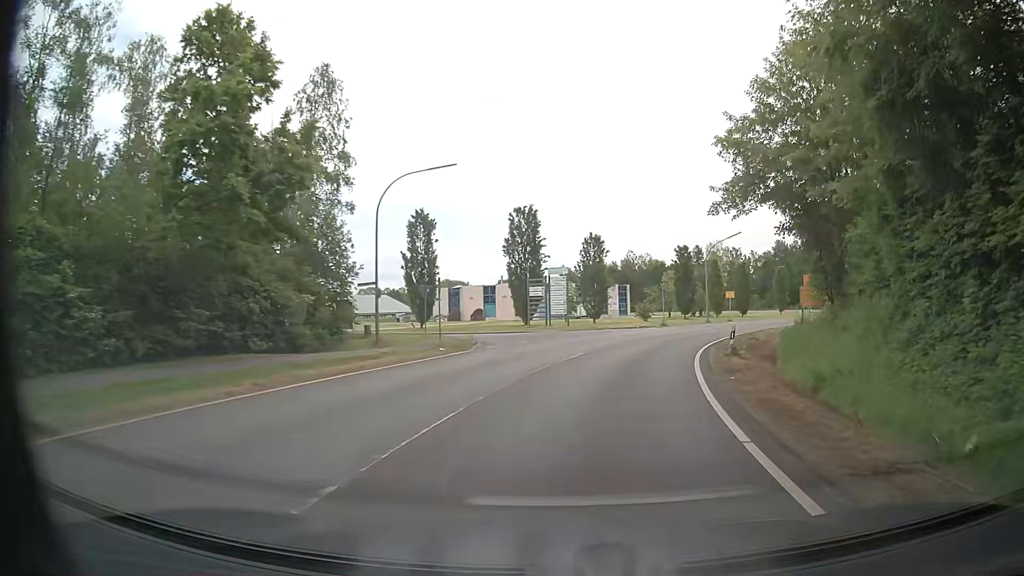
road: unclassified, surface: asphalt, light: Day
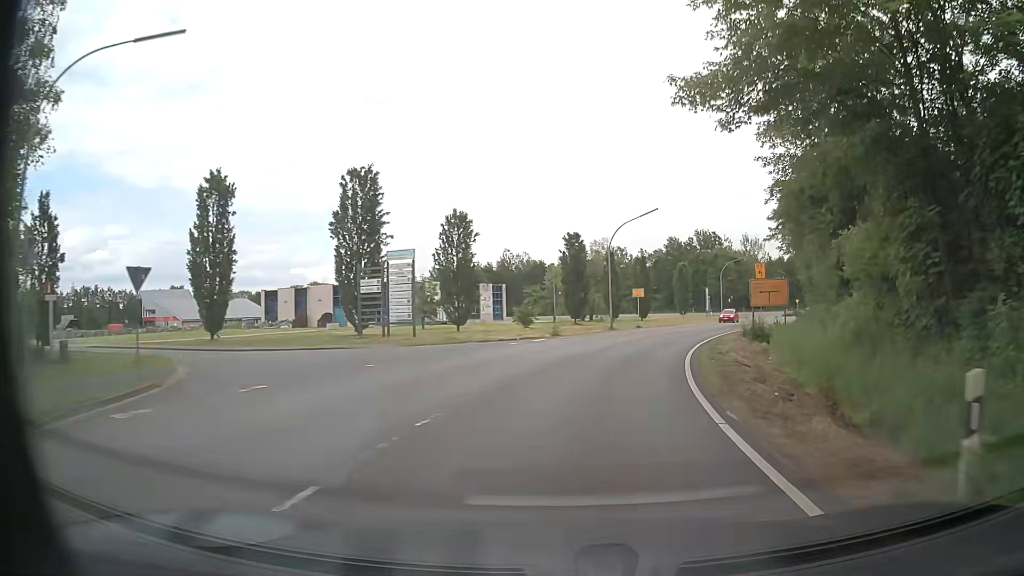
(+1.6, +16.4) m; +11°
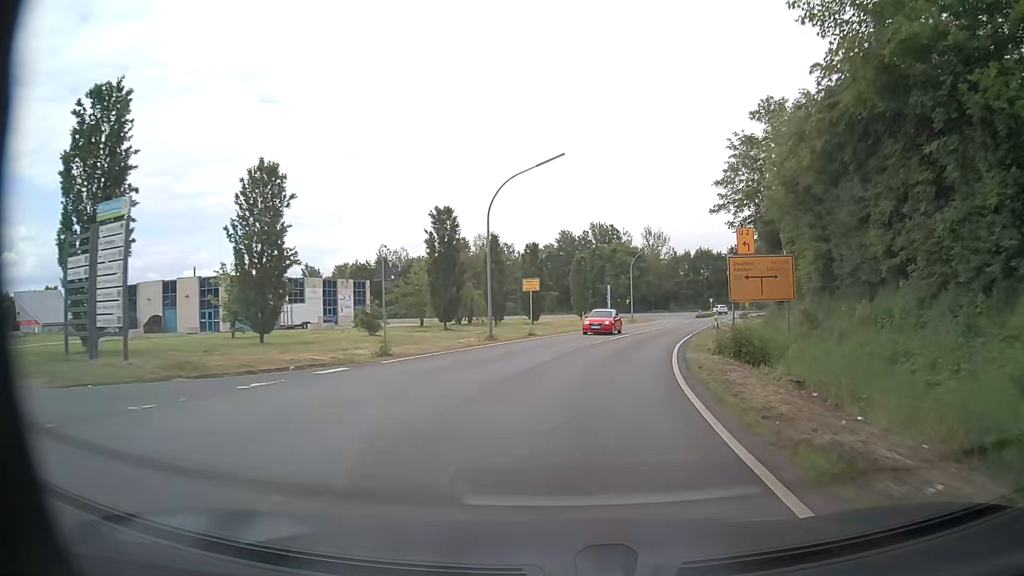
(+1.5, +16.5) m; +10°
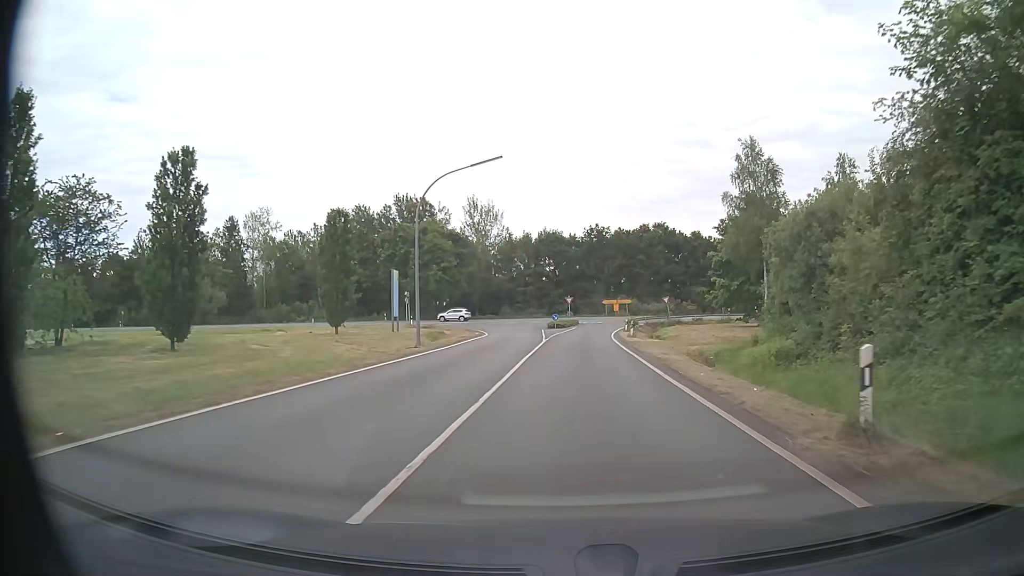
(+6.4, +41.3) m; +15°
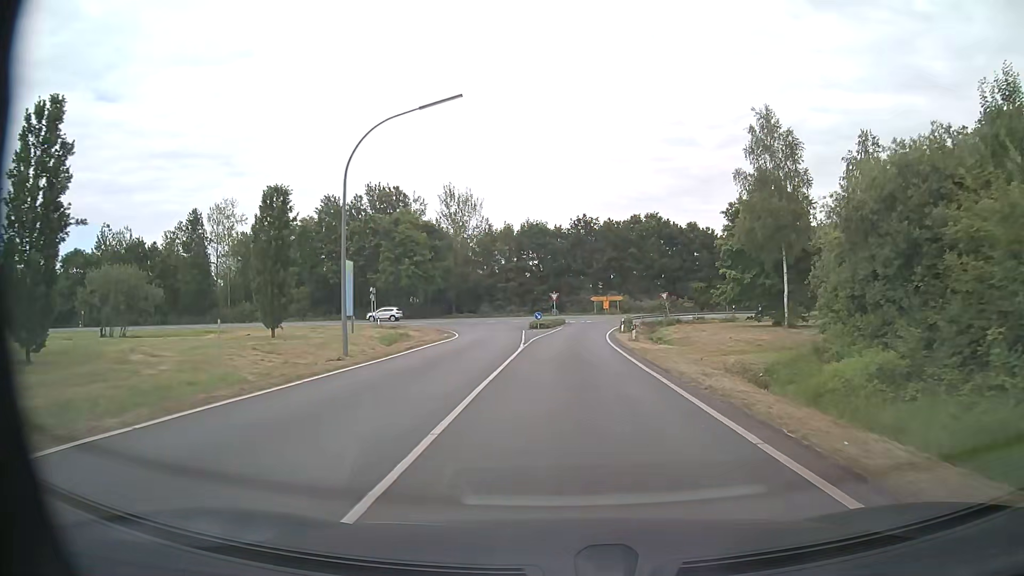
(+0.1, +8.3) m; +1°
